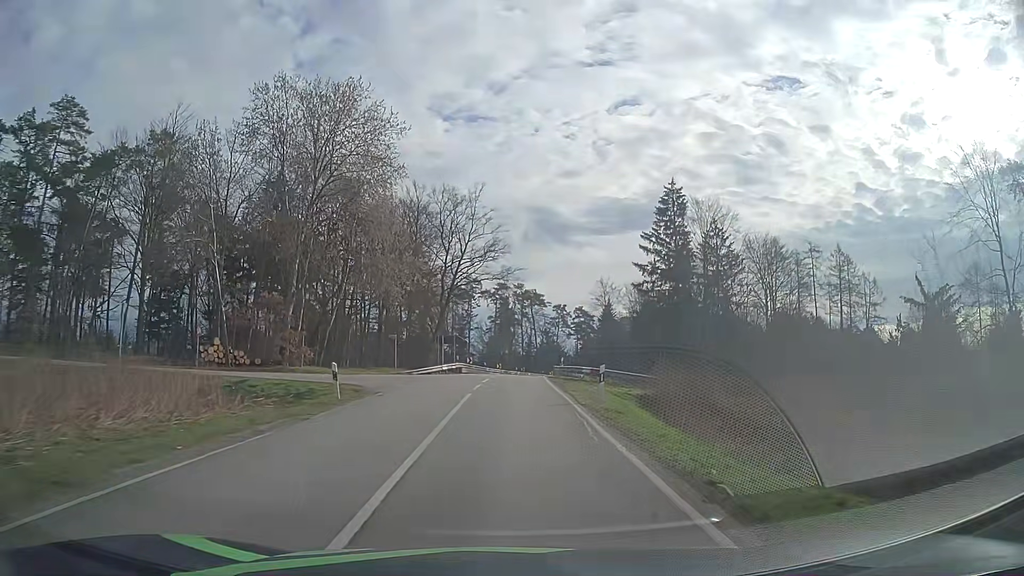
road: secondary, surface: asphalt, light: Day
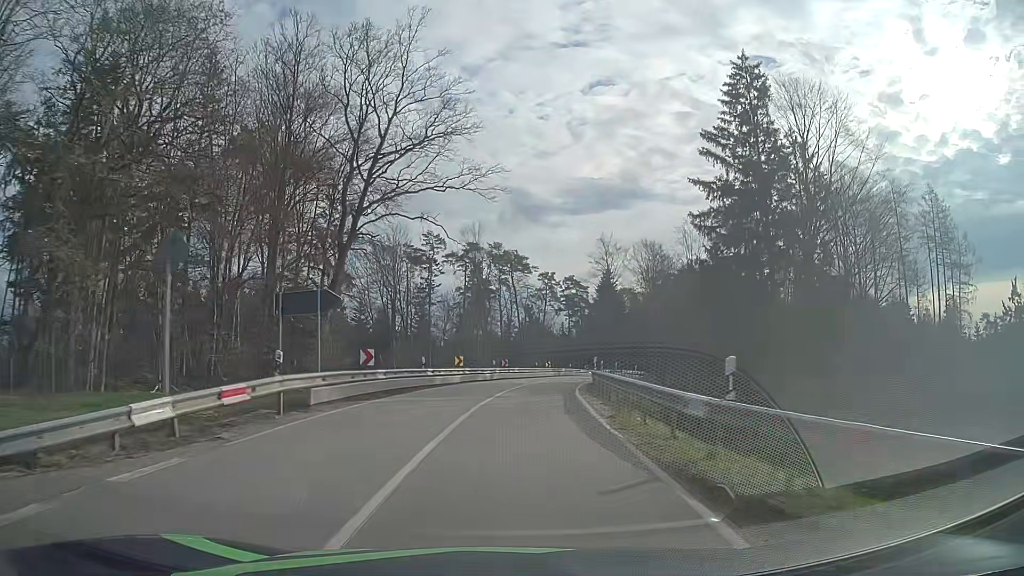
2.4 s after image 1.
(+0.7, +36.1) m; +2°
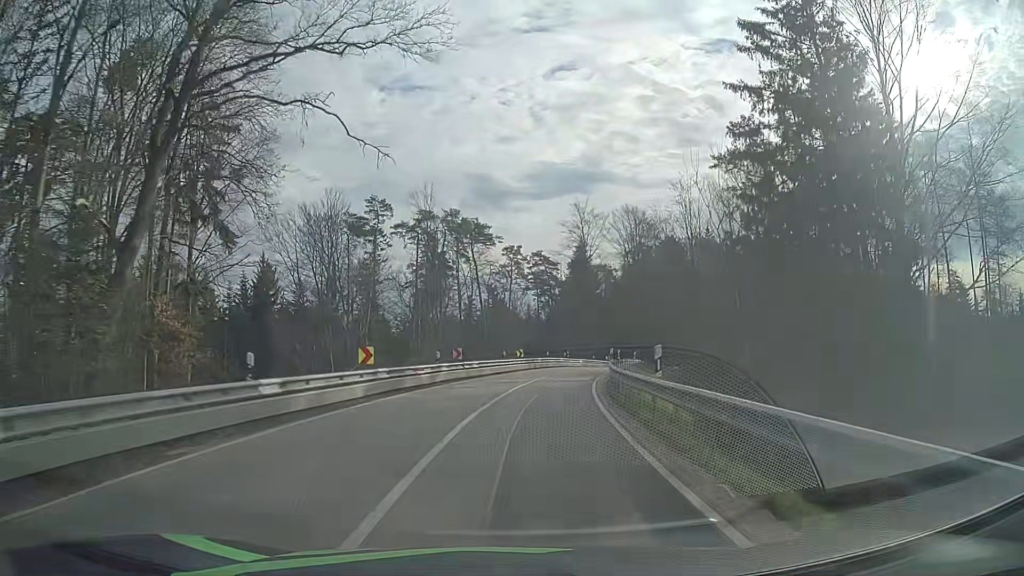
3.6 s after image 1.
(+0.4, +17.0) m; +3°
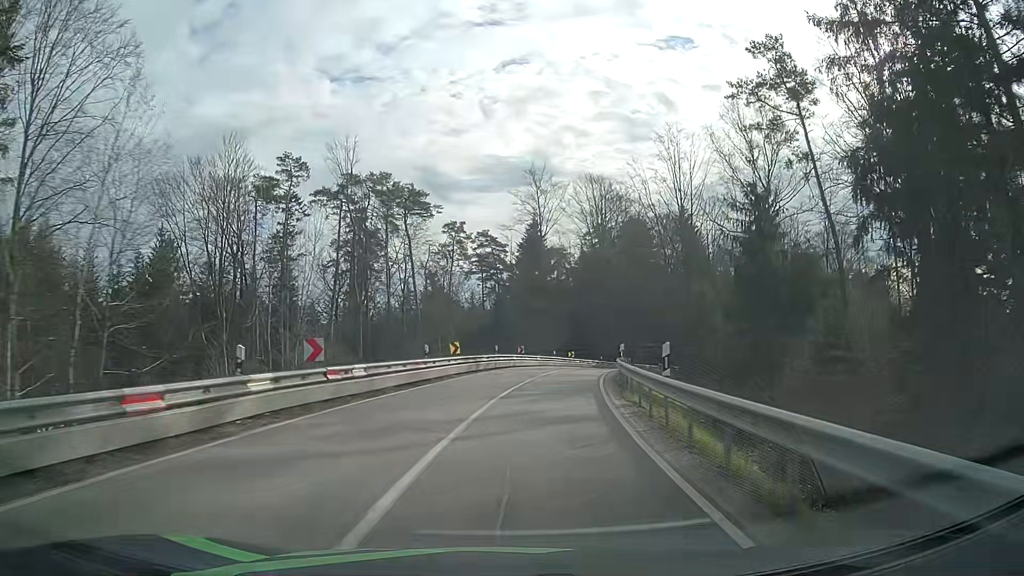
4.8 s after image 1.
(+0.6, +16.8) m; +5°
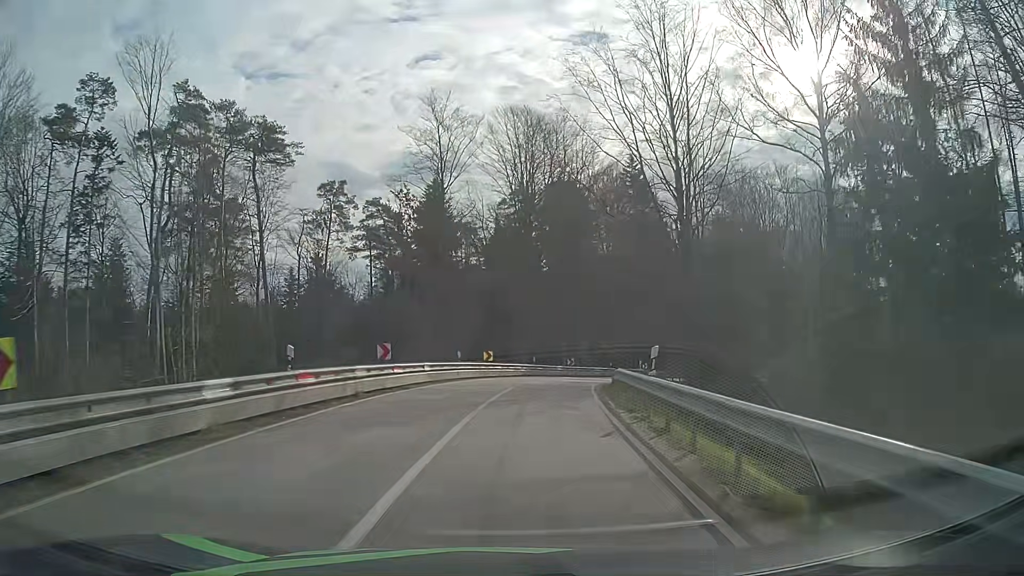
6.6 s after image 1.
(+1.8, +24.9) m; +8°
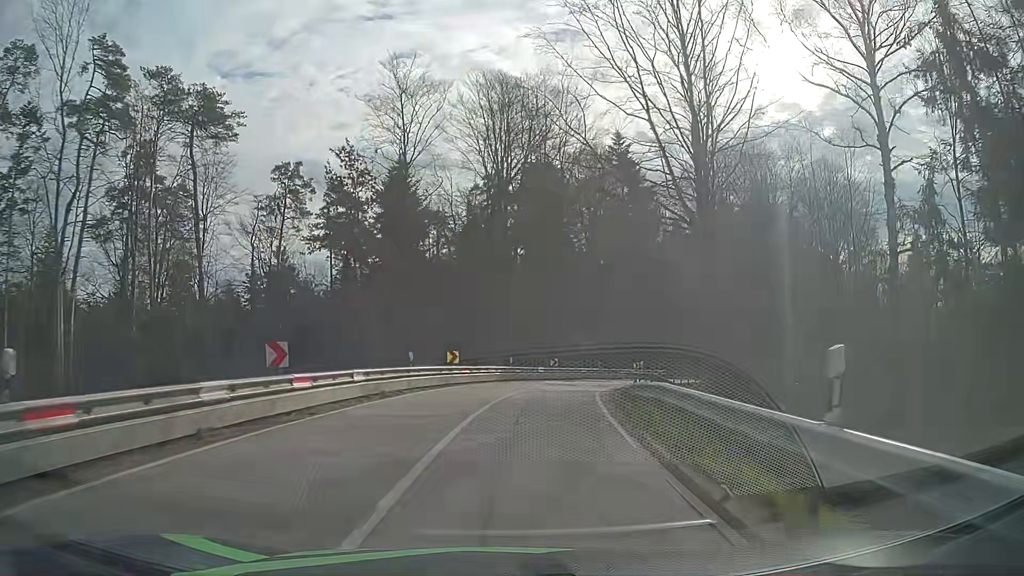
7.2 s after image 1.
(+0.2, +8.0) m; +2°
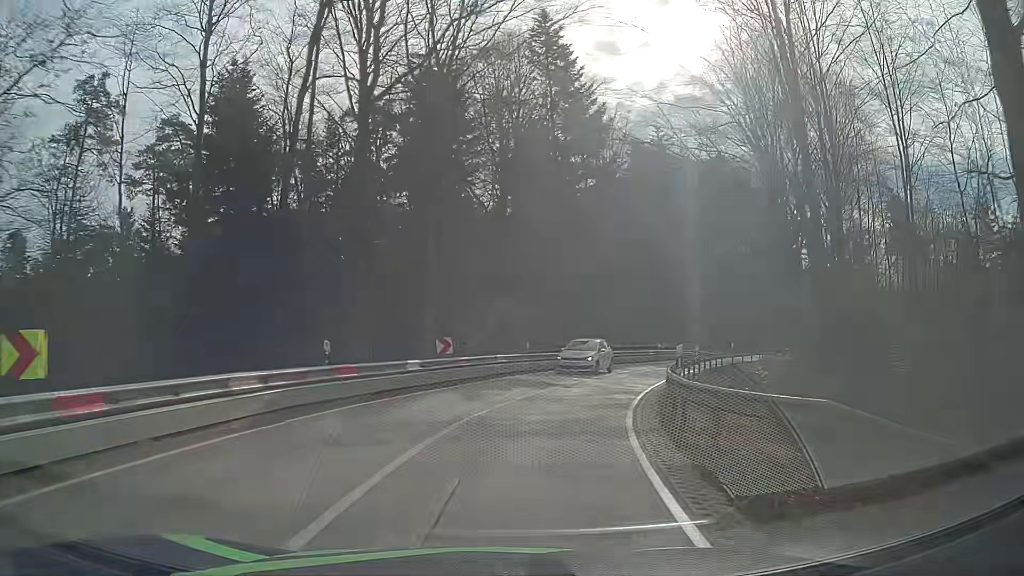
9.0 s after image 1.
(+1.7, +22.4) m; +9°
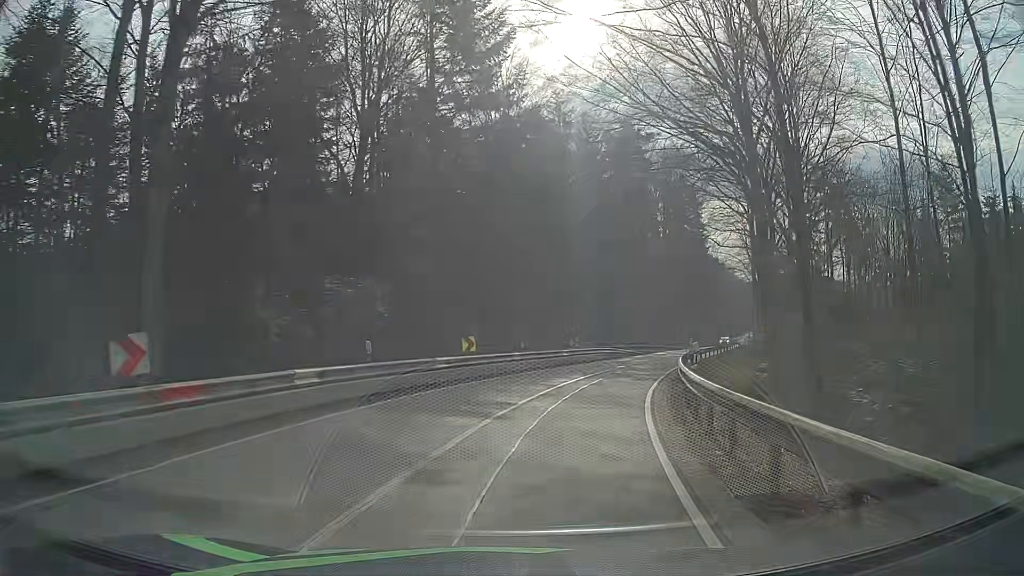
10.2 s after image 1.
(+1.0, +13.2) m; +10°
(+1, +10) (+2, +20) (+5, +29) (+9, +39) (+12, +48) (+16, +57) (+20, +67) (+24, +76) (+28, +85) (+32, +94) m
